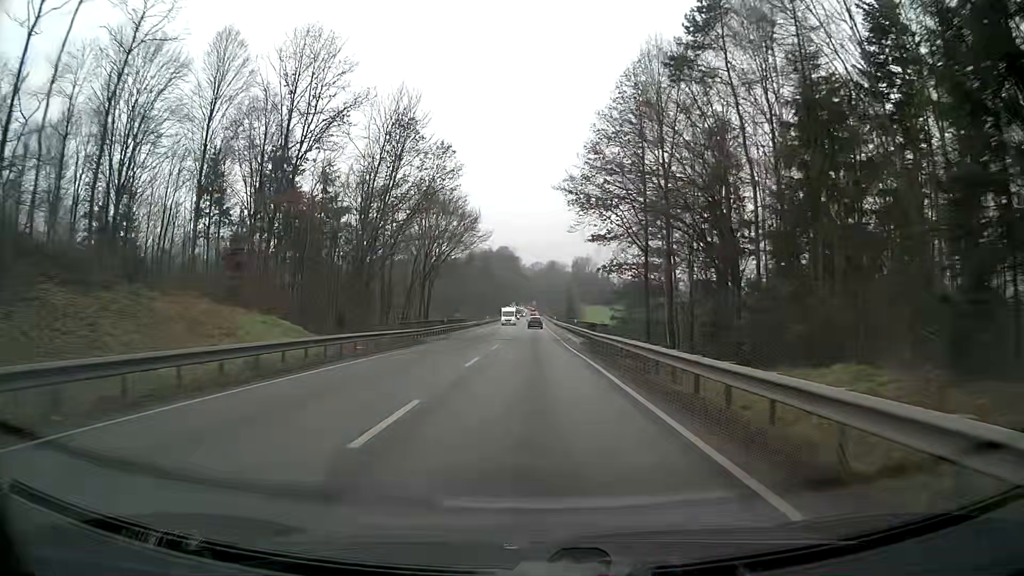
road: primary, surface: asphalt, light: Day
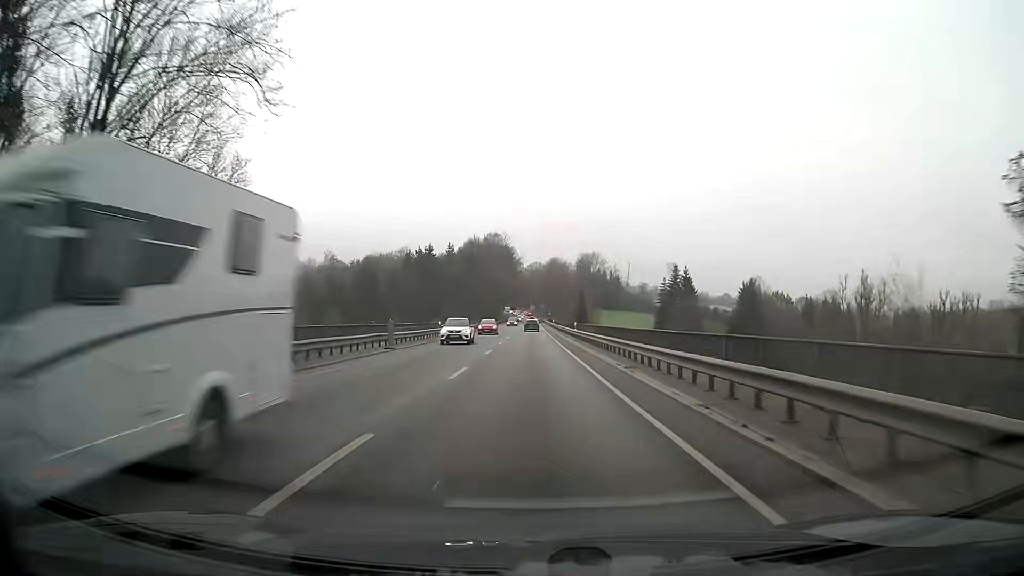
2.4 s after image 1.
(-0.1, +51.1) m; 0°
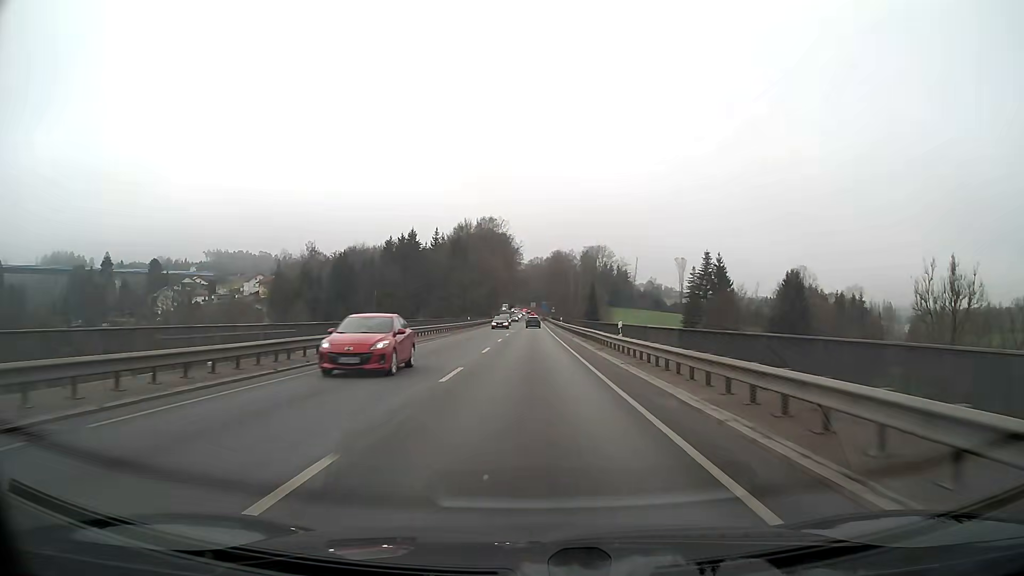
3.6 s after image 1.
(0.0, +25.3) m; 0°
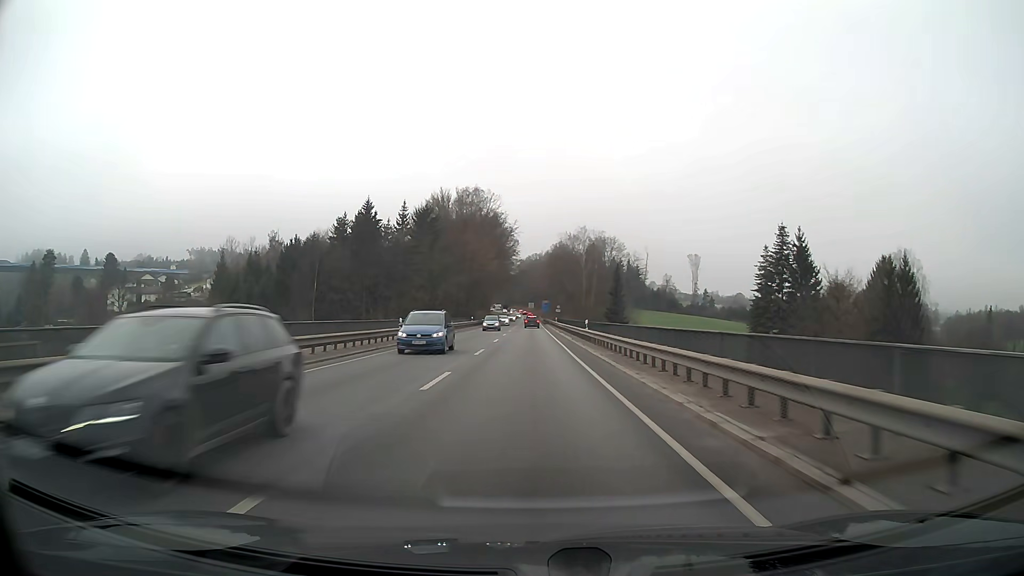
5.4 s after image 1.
(0.0, +37.6) m; 0°
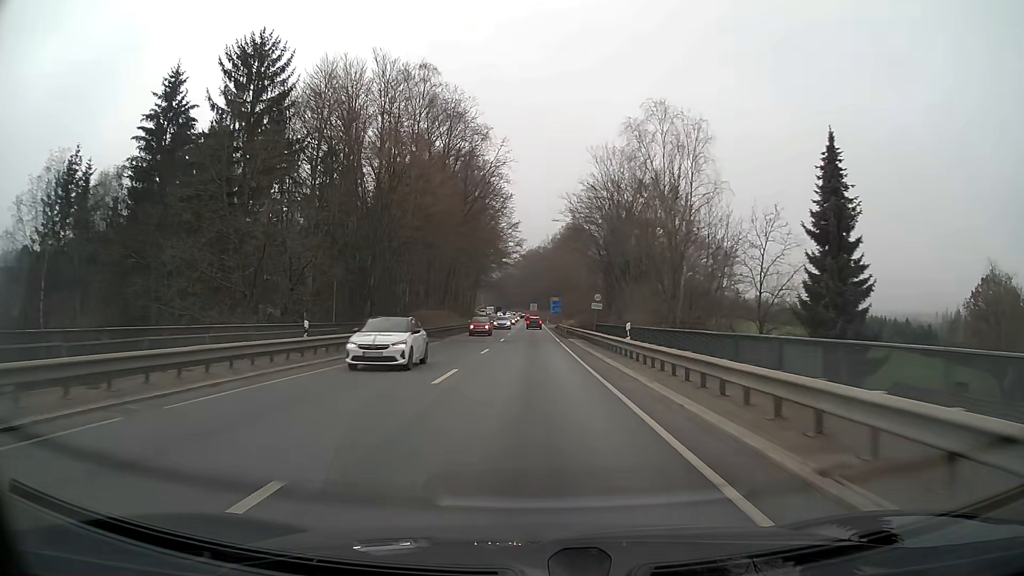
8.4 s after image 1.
(-0.1, +61.3) m; 0°
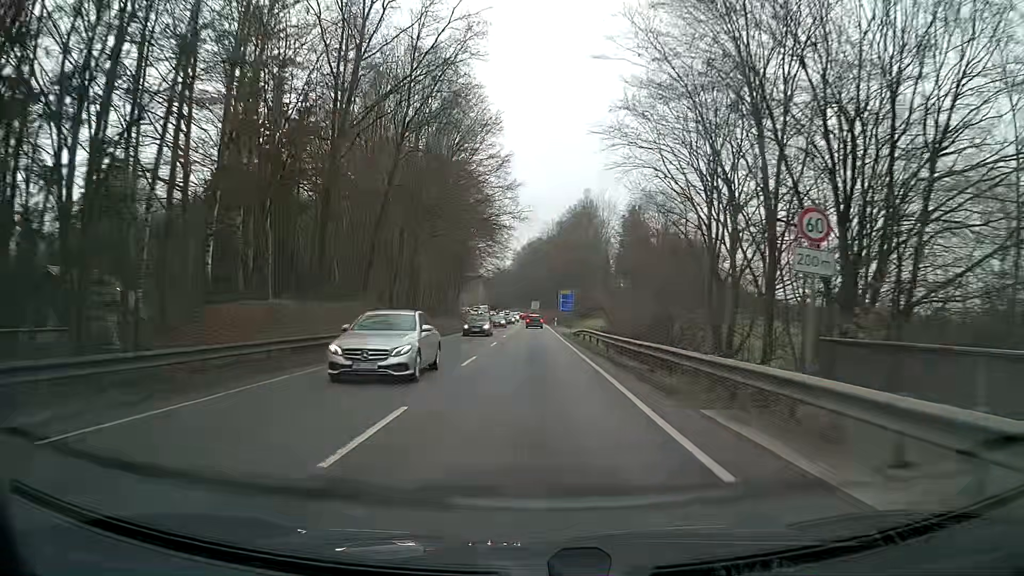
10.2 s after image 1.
(0.0, +35.1) m; 0°
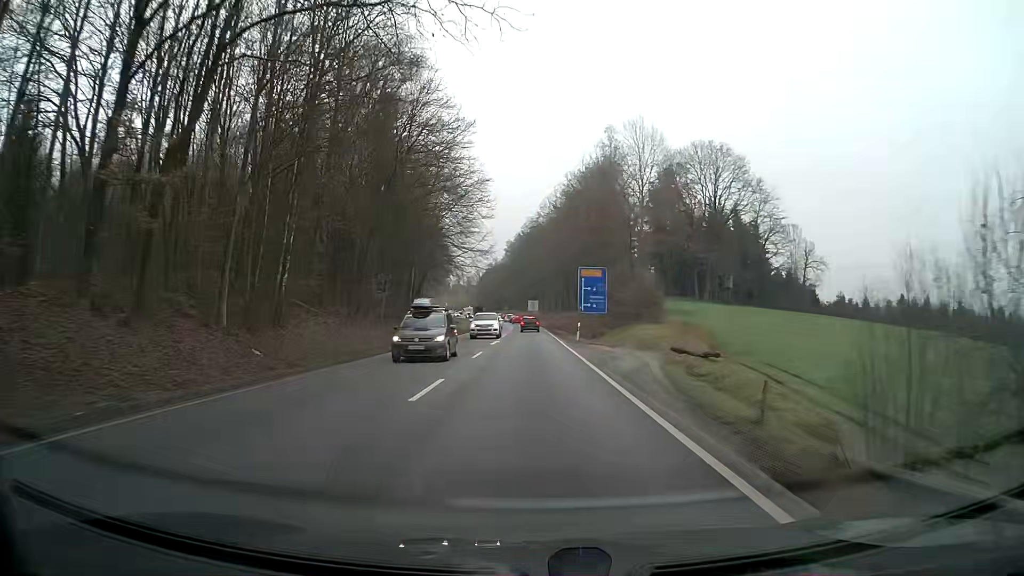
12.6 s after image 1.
(+0.1, +43.0) m; 0°
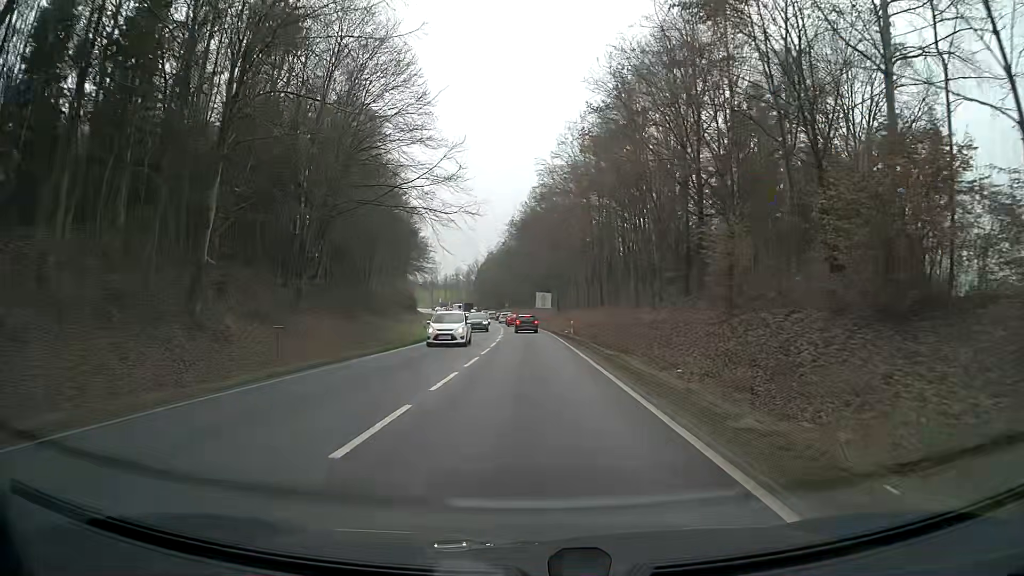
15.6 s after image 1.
(-0.3, +46.8) m; -1°
(0, +10) (0, +20) (0, +30) (0, +40) (0, +50) (-1, +60) (-1, +70) (-2, +80) (-3, +90) (-3, +100) m
